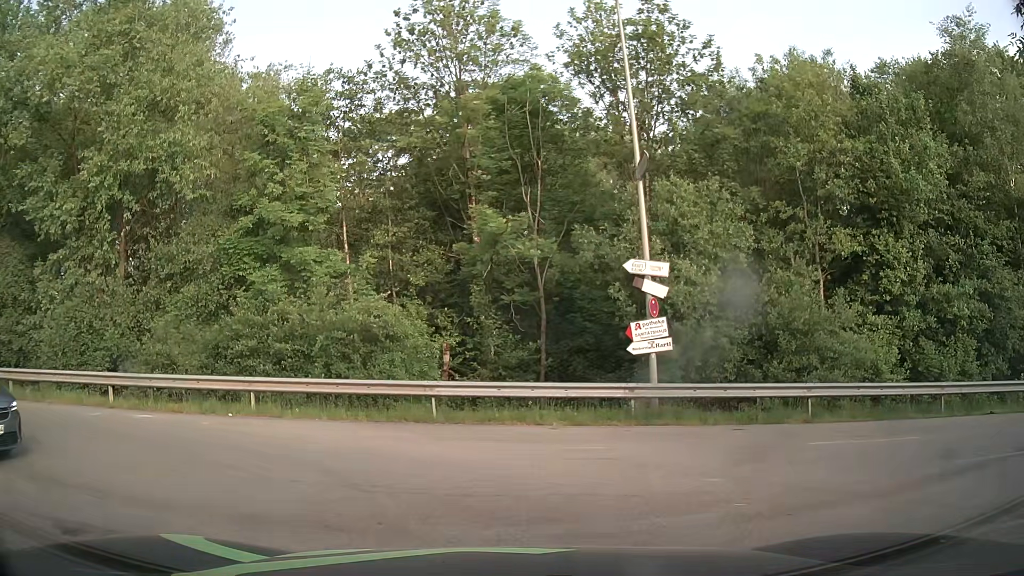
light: Day
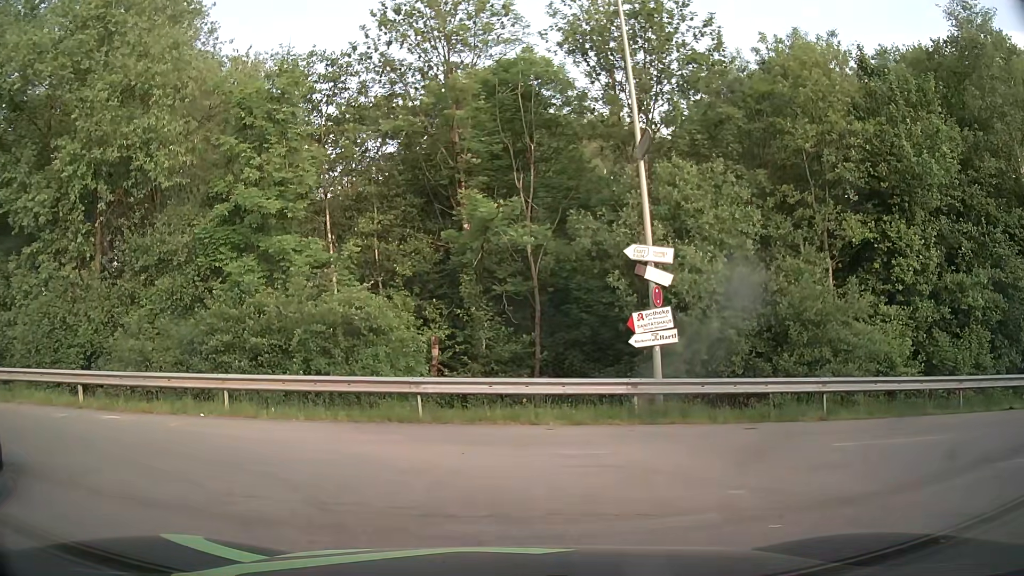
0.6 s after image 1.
(0.0, +1.0) m; -1°
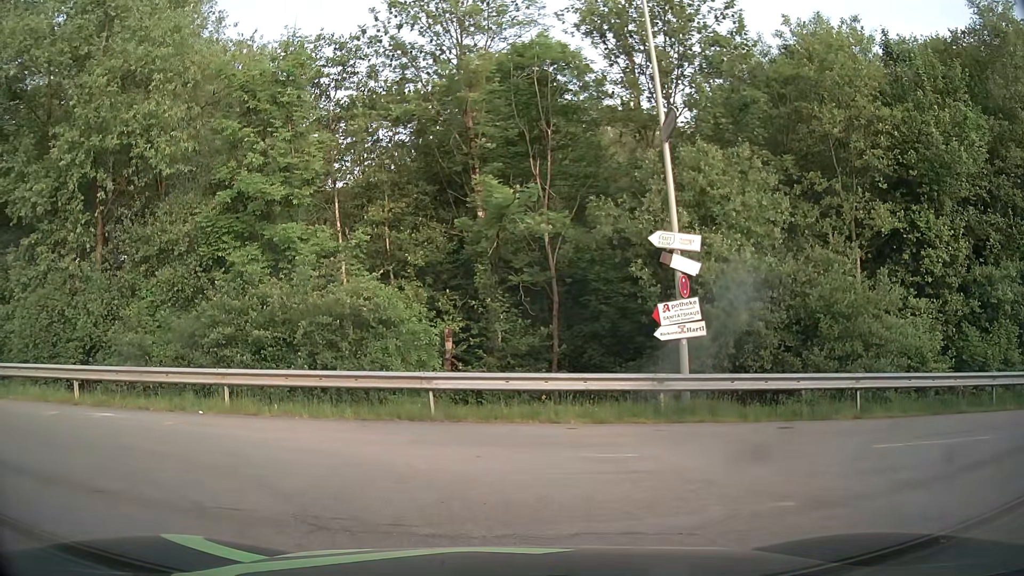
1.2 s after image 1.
(0.0, +0.8) m; 0°
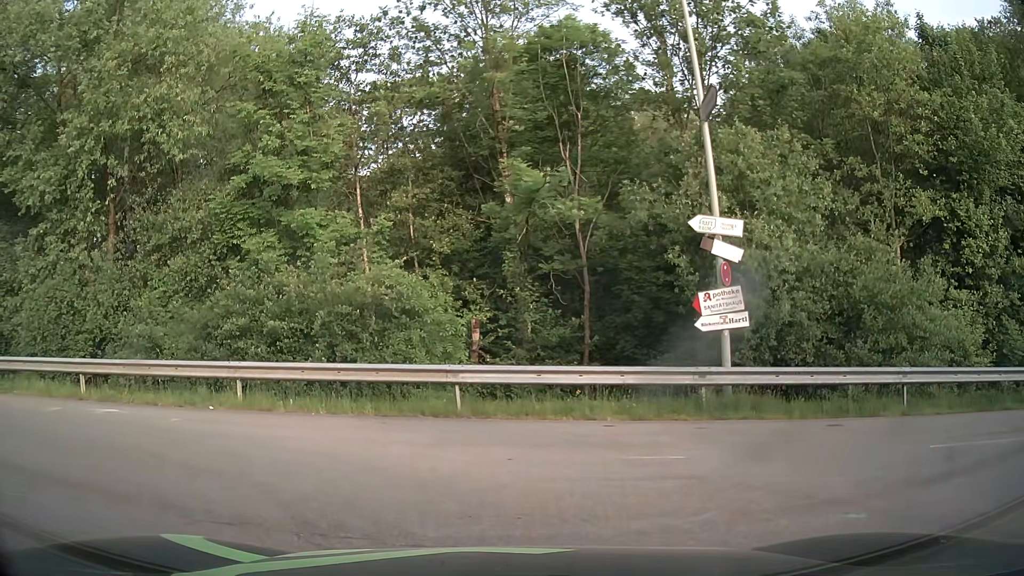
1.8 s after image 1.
(0.0, +0.7) m; -5°
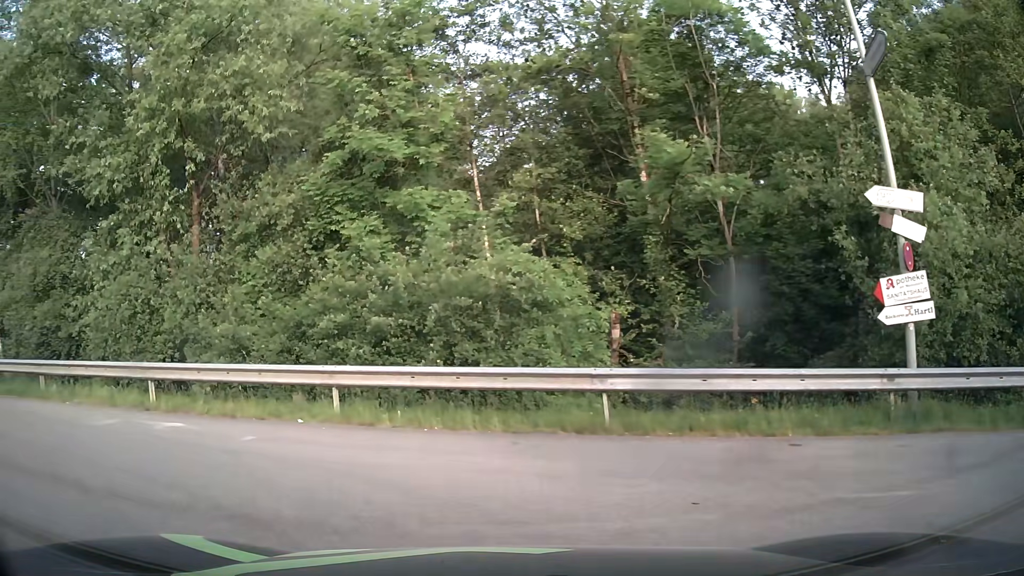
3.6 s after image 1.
(-0.1, +2.3) m; -12°
